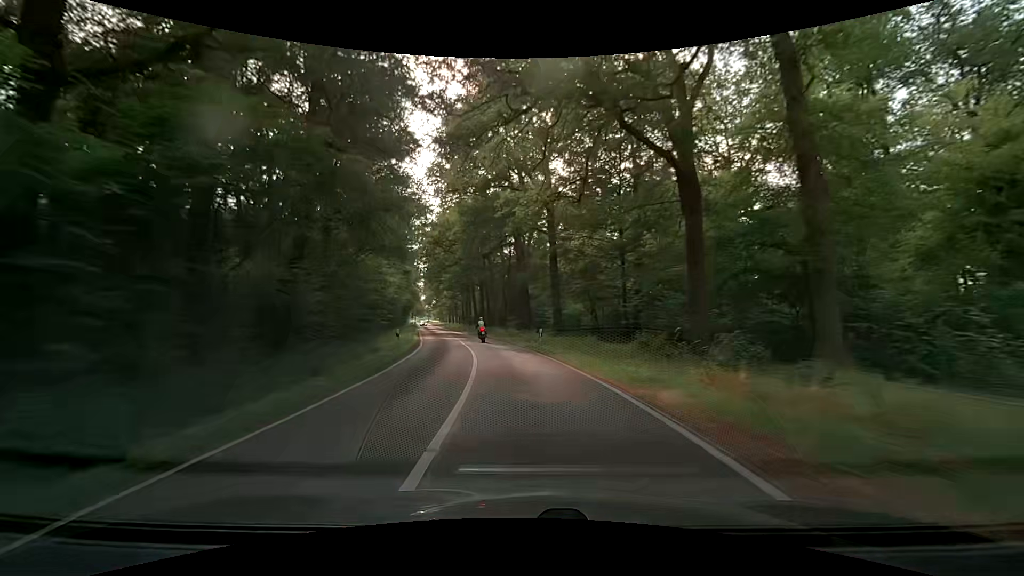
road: secondary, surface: asphalt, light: Day
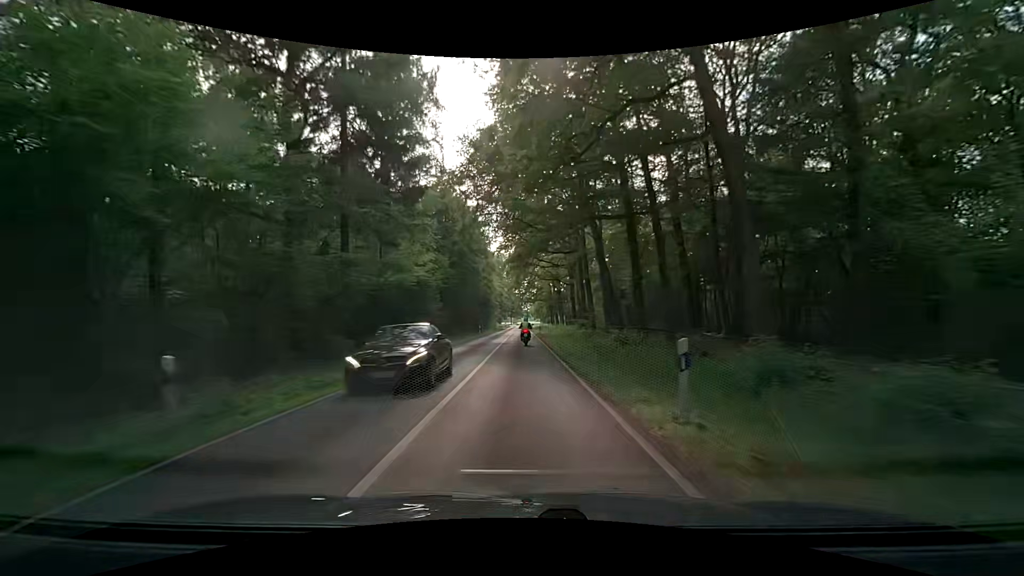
(-7.6, +58.8) m; -11°
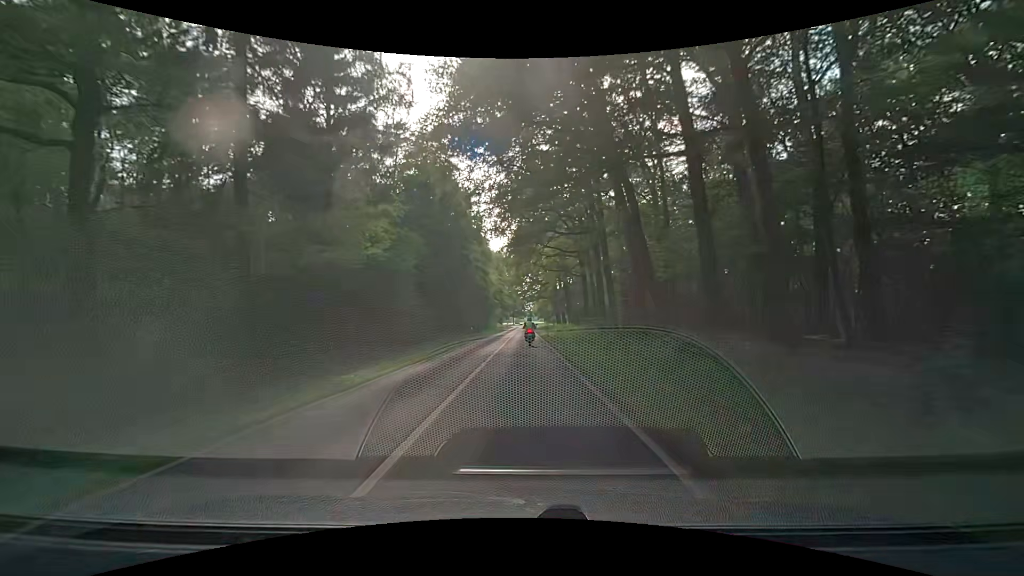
(-0.2, +11.5) m; -3°
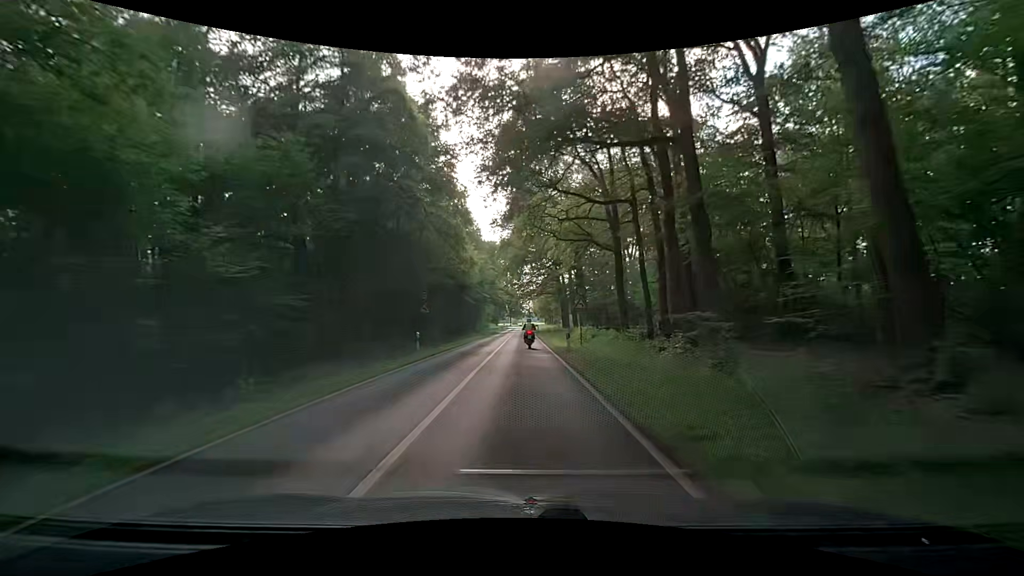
(+0.2, +22.3) m; 0°
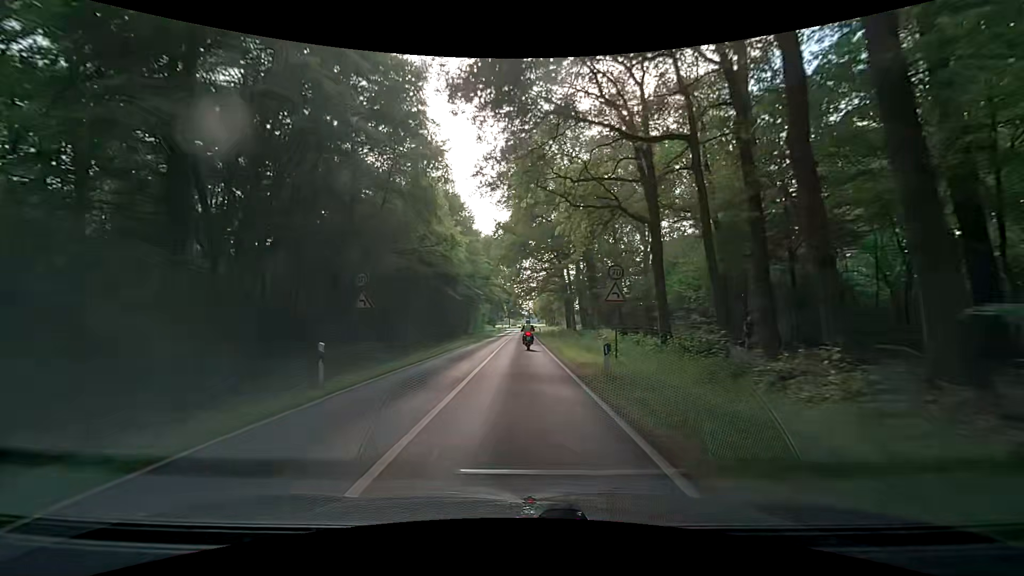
(+0.1, +10.8) m; +1°
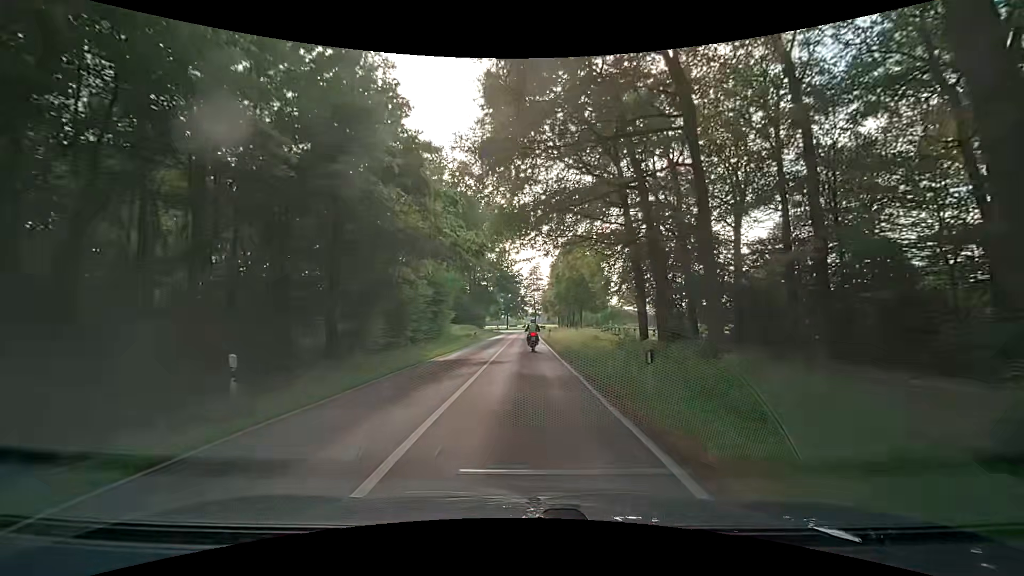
(-0.7, +52.9) m; -1°
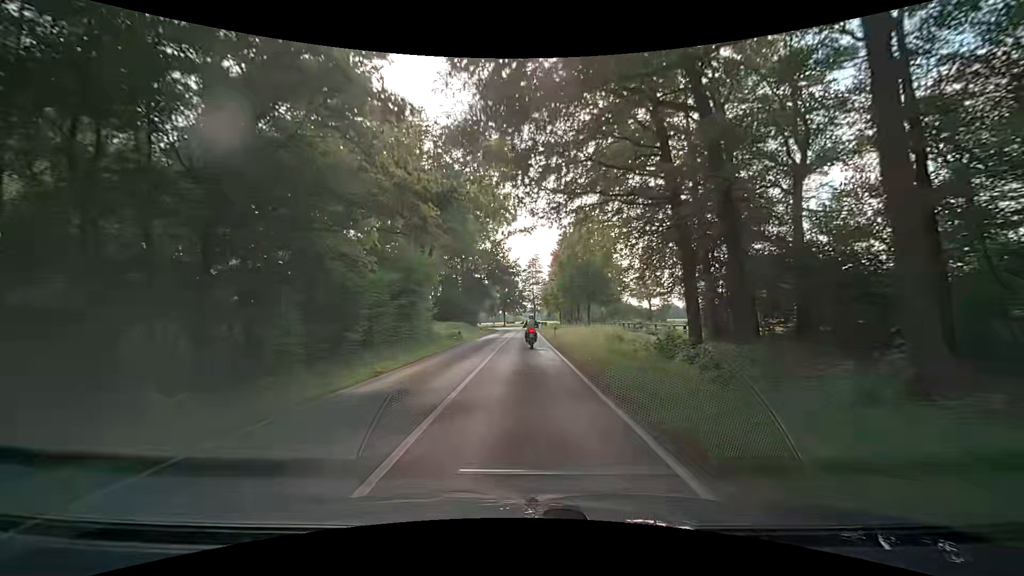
(0.0, +10.4) m; 0°
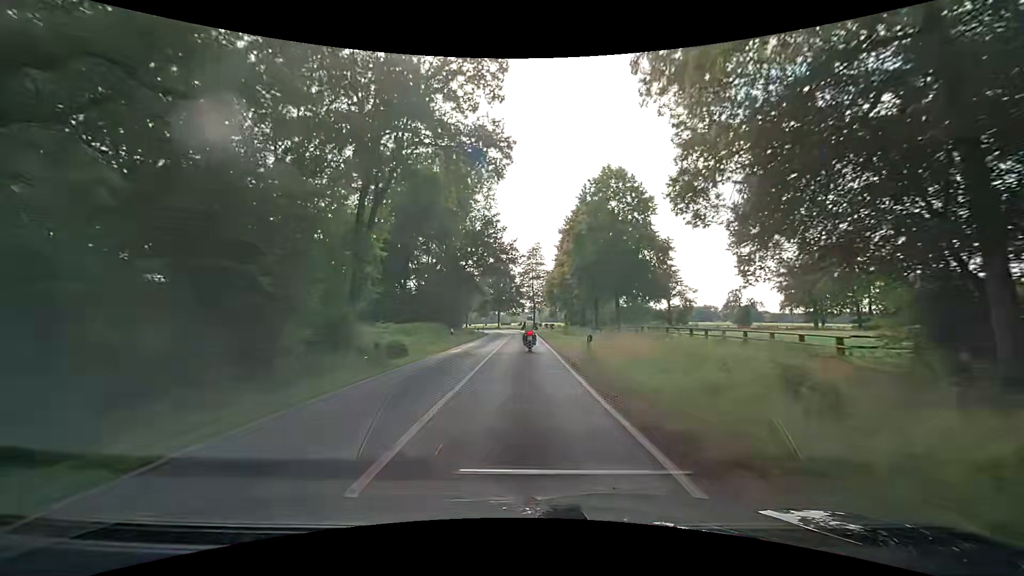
(+0.2, +20.3) m; +2°
(0, +10) (0, +20) (0, +30) (0, +40) (-1, +50) (-1, +60) (-2, +70) (-3, +80) (-5, +90) (-8, +99) m
